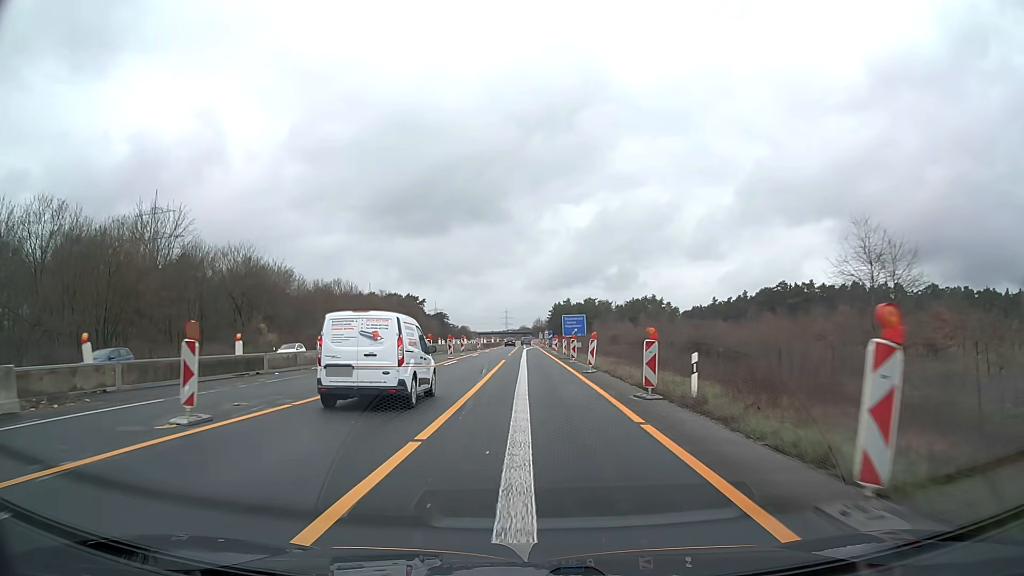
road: motorway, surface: asphalt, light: Day
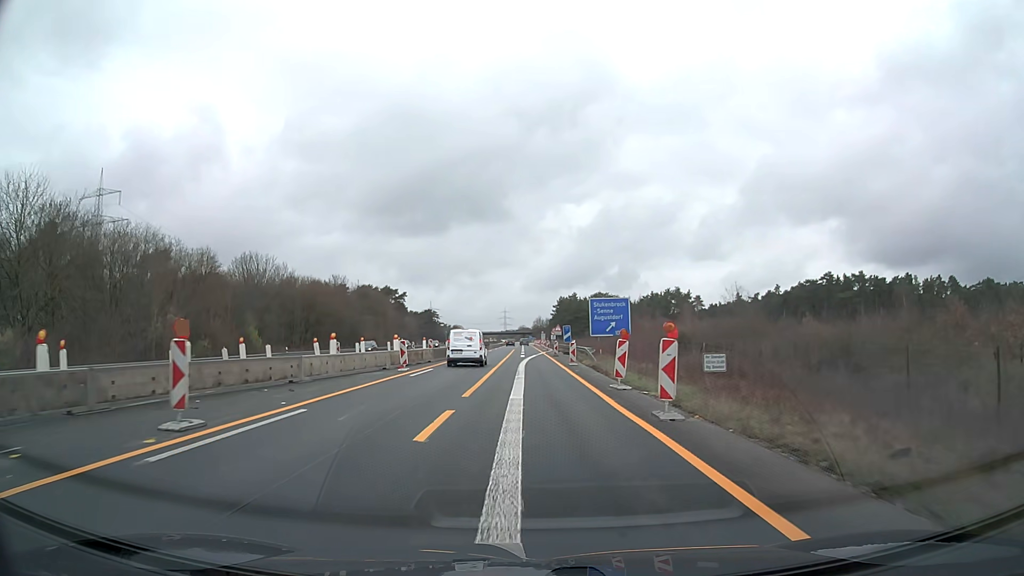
(-0.2, +45.6) m; 0°
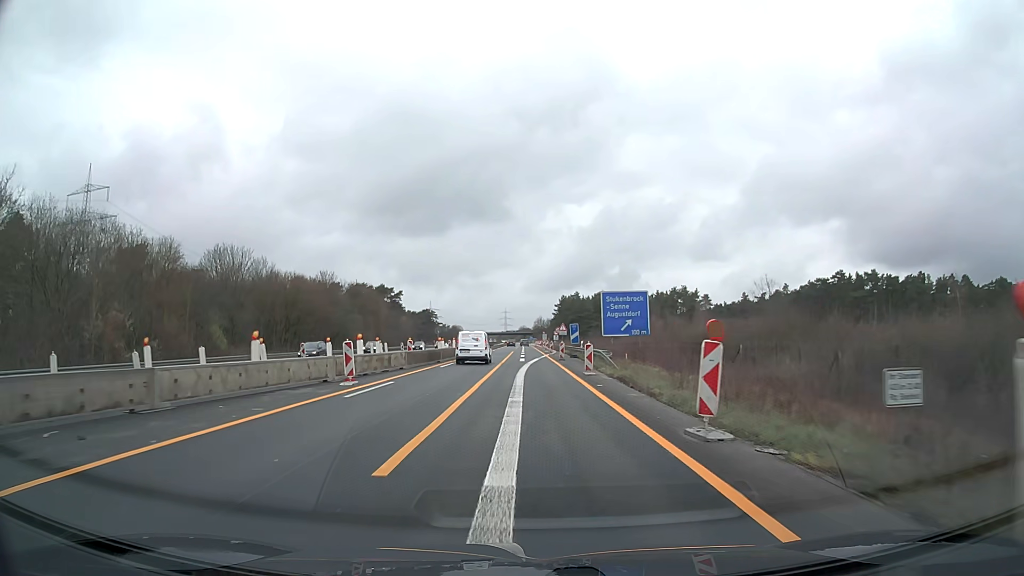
(0.0, +9.1) m; 0°
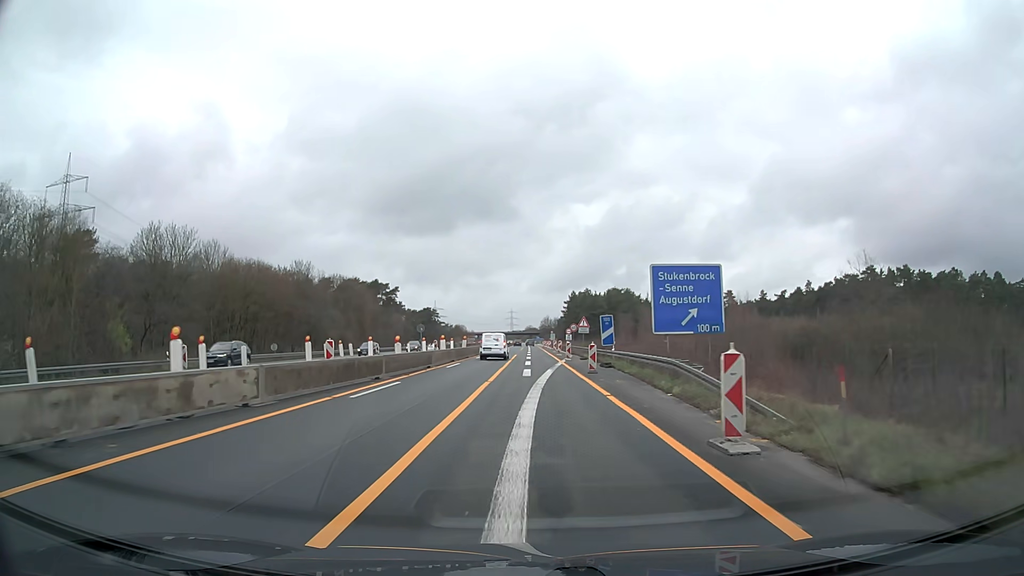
(-0.1, +18.2) m; -1°
(0, +10) (0, +20) (0, +30) (0, +40) (0, +50) (0, +60) (0, +70) (0, +80) (0, +90) (0, +100) m
